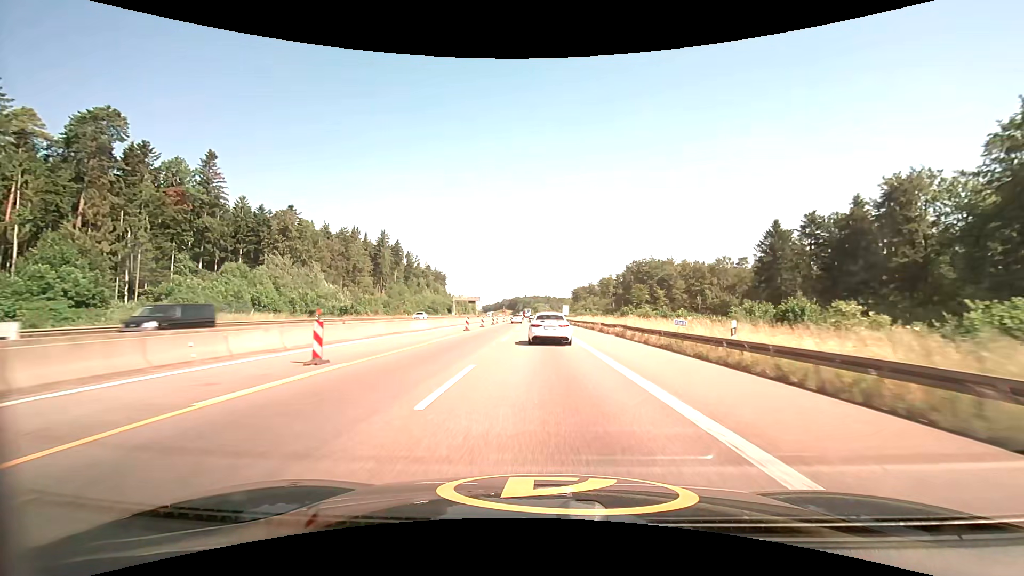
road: motorway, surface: asphalt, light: Day
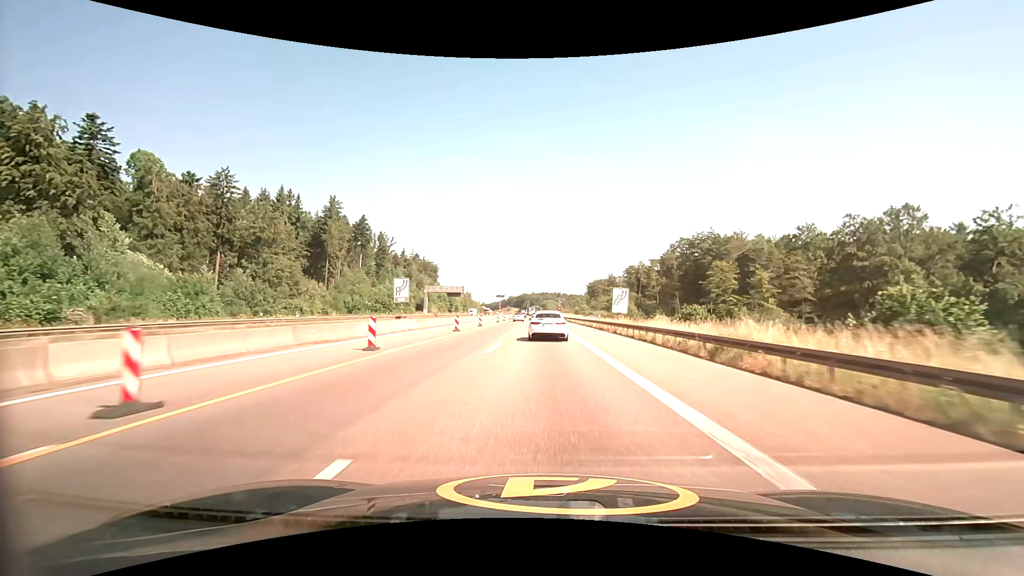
(-0.4, +62.5) m; -1°
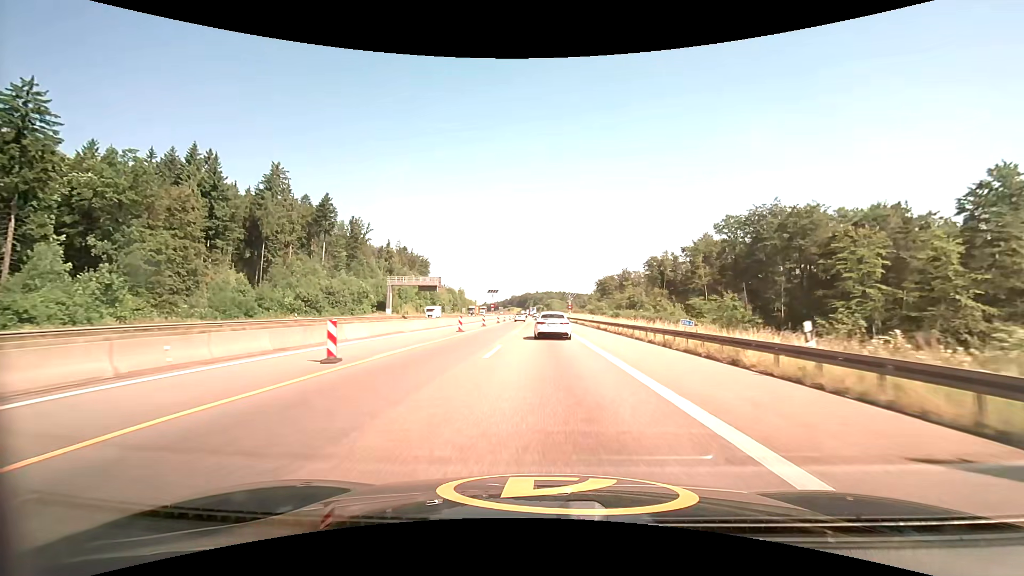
(-0.2, +37.2) m; -1°
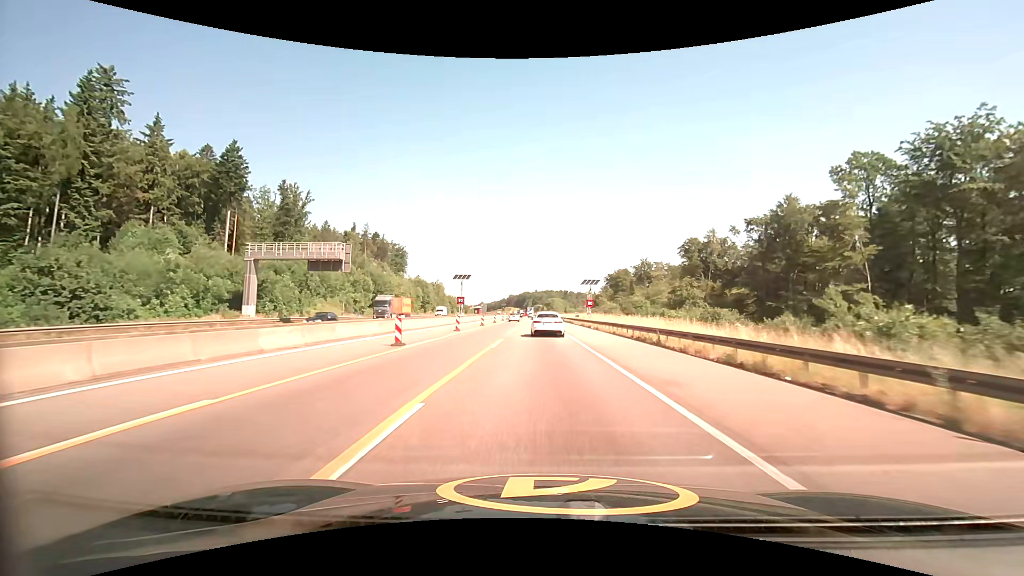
(0.0, +49.7) m; 0°
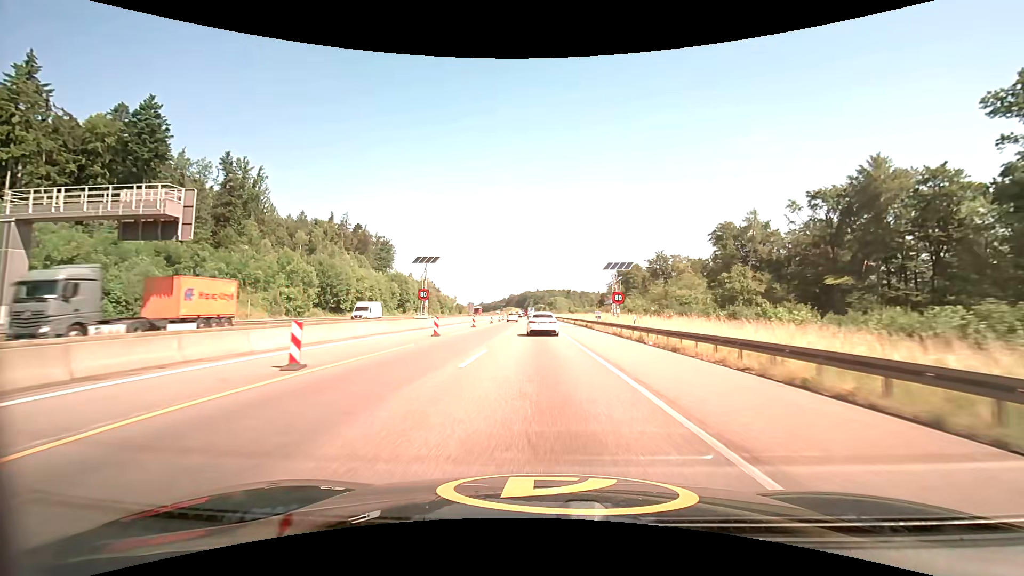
(0.0, +24.9) m; 0°
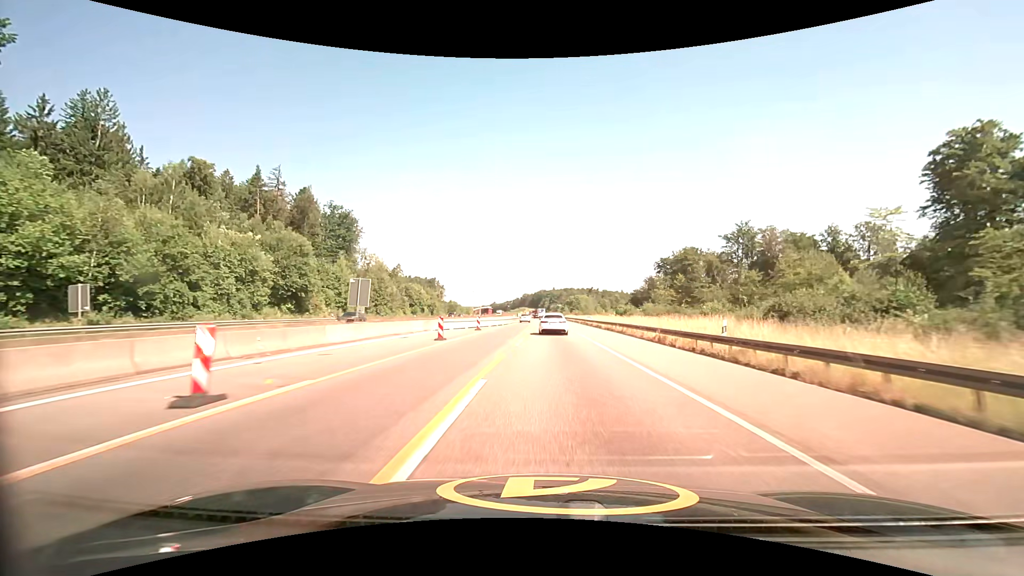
(-1.1, +62.6) m; -2°
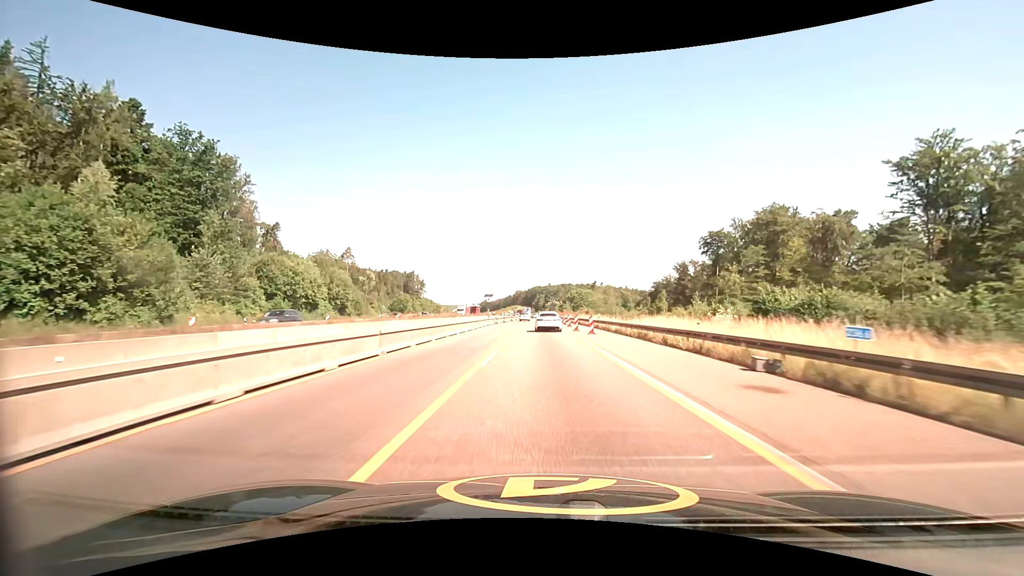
(+0.5, +62.8) m; 0°
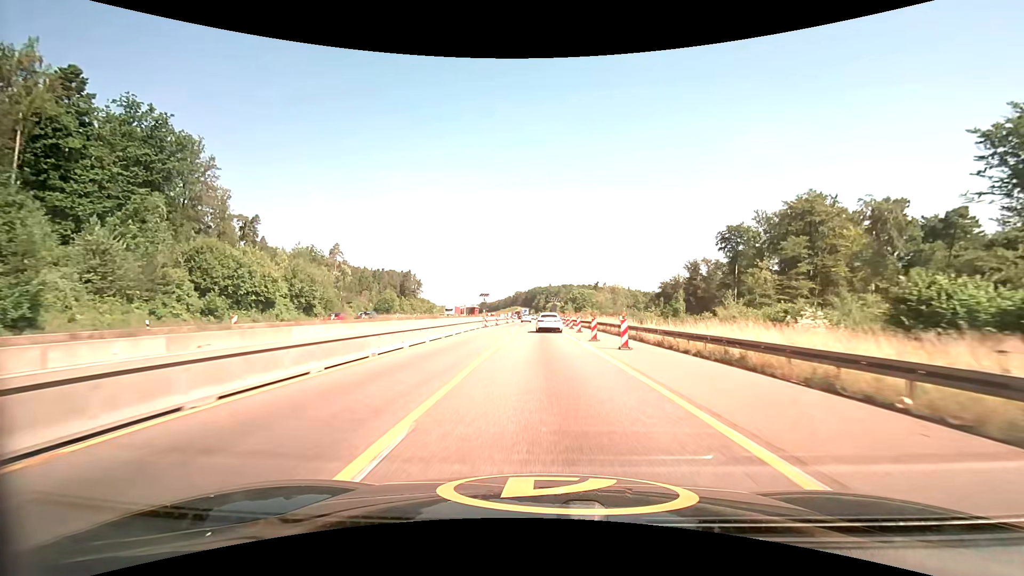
(0.0, +12.5) m; 0°
(0, +10) (0, +20) (0, +30) (0, +40) (0, +50) (0, +60) (+1, +70) (+1, +80) (+1, +90) (0, +100) m
